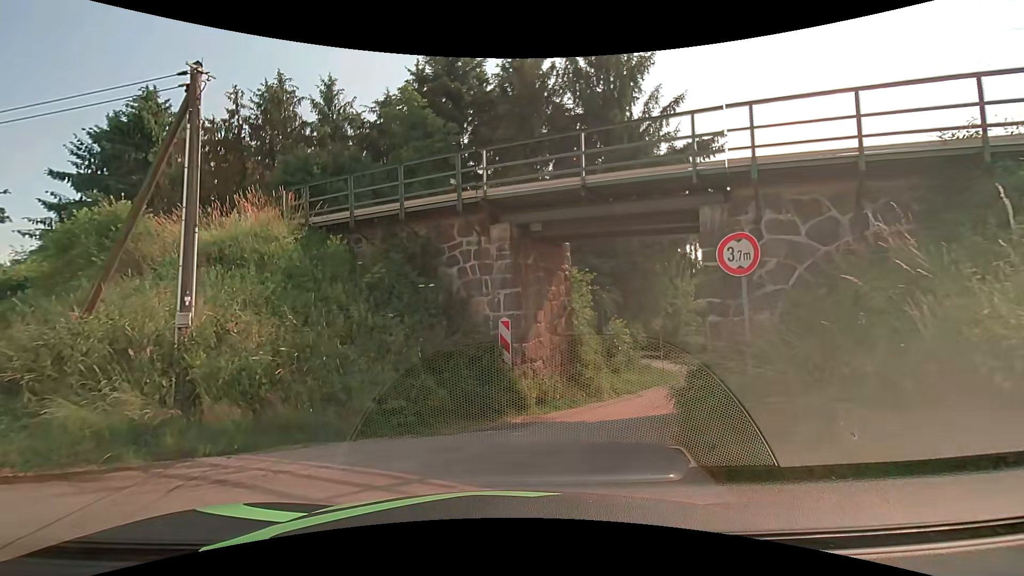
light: Day
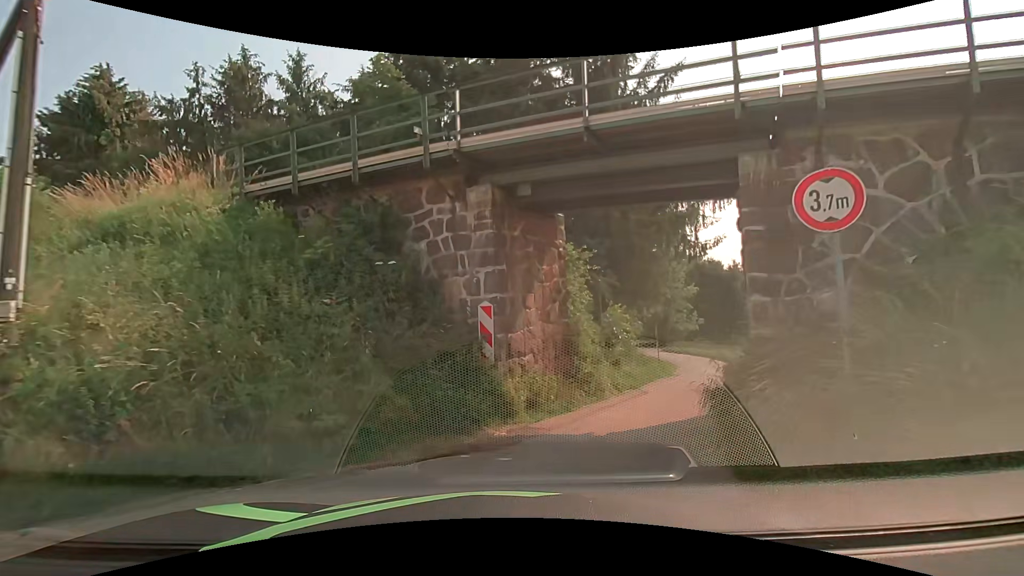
(0.0, +2.3) m; 0°
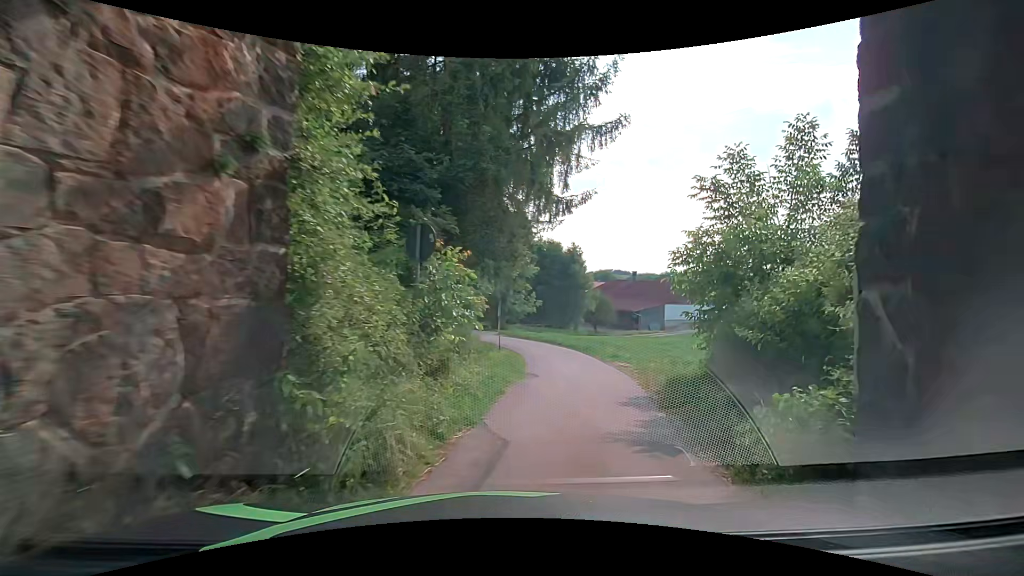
(+1.2, +8.2) m; +17°
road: unclassified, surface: asphalt
